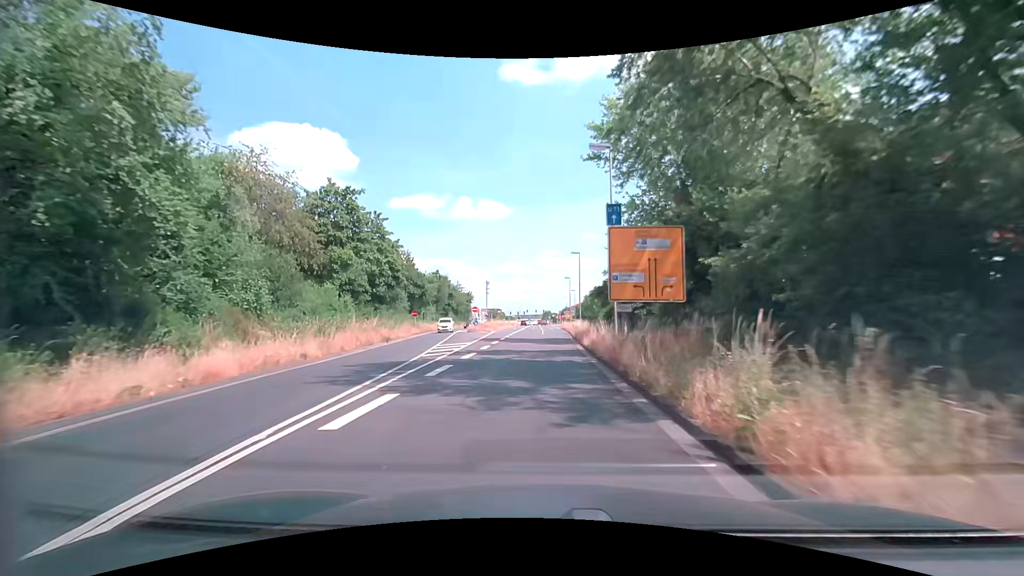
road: primary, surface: asphalt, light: Day
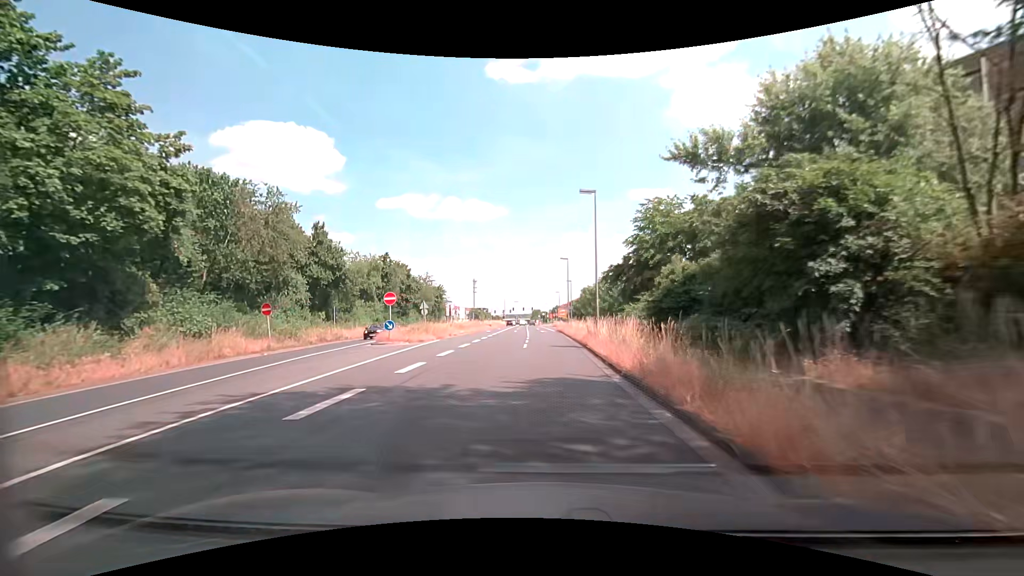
(+0.2, +29.4) m; +1°
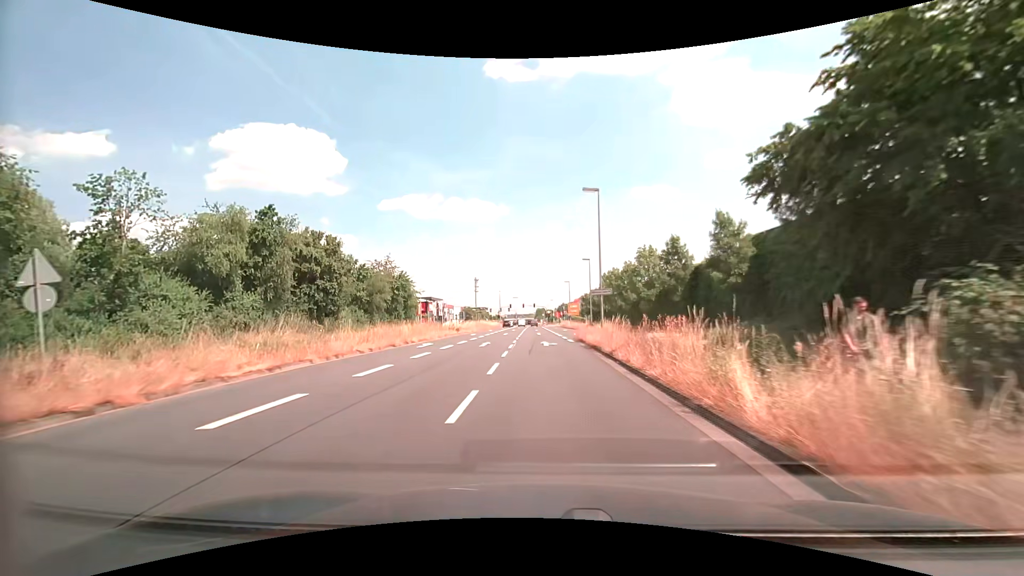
(+0.1, +36.3) m; -1°
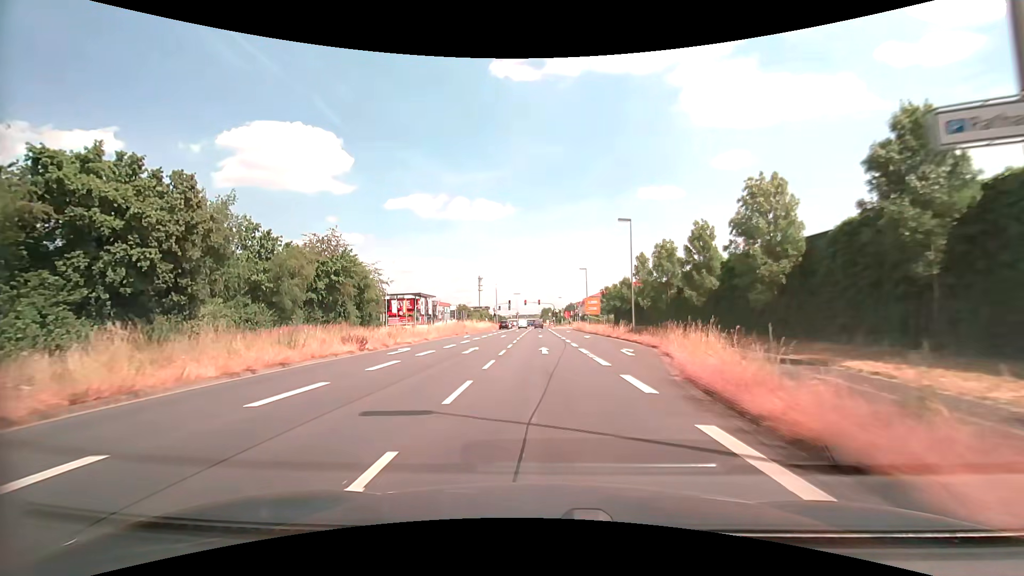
(-0.2, +28.3) m; -1°
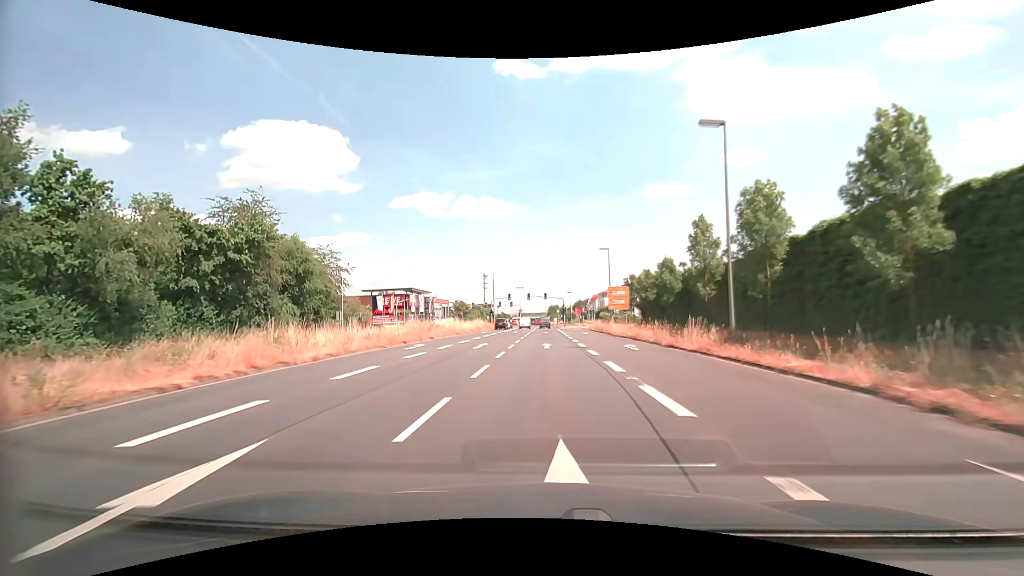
(0.0, +20.5) m; 0°
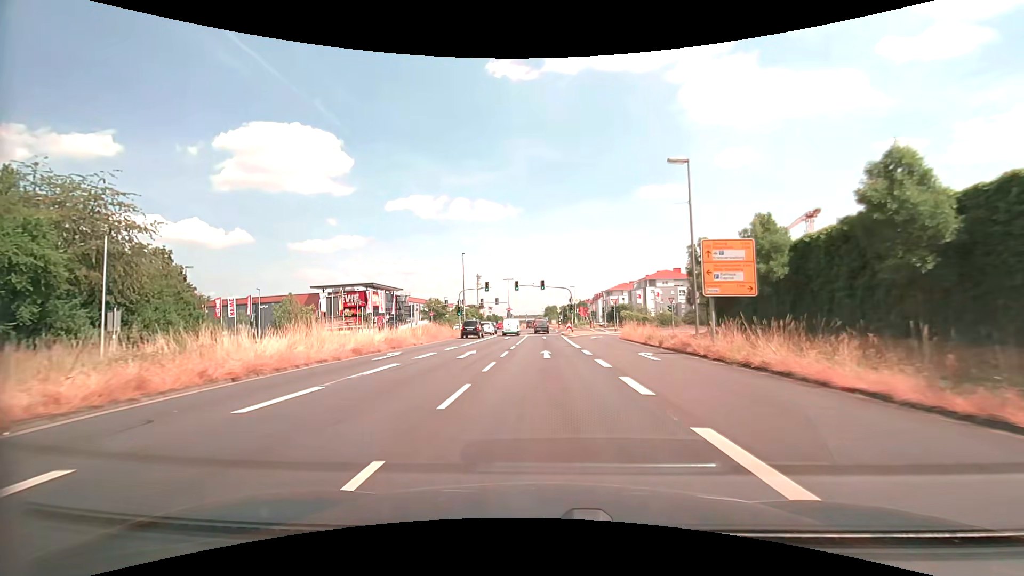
(-0.1, +33.6) m; 0°
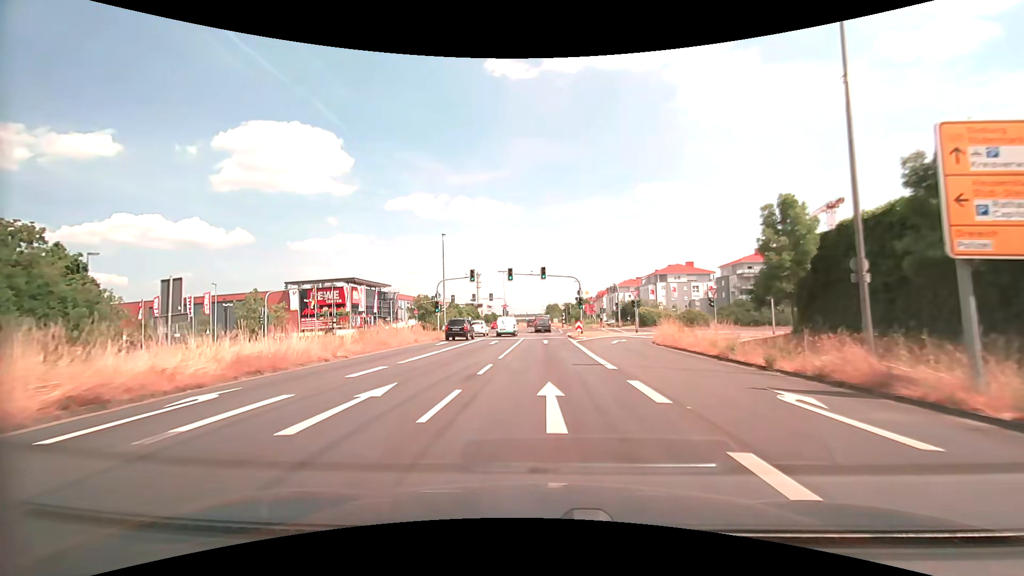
(0.0, +13.3) m; 0°
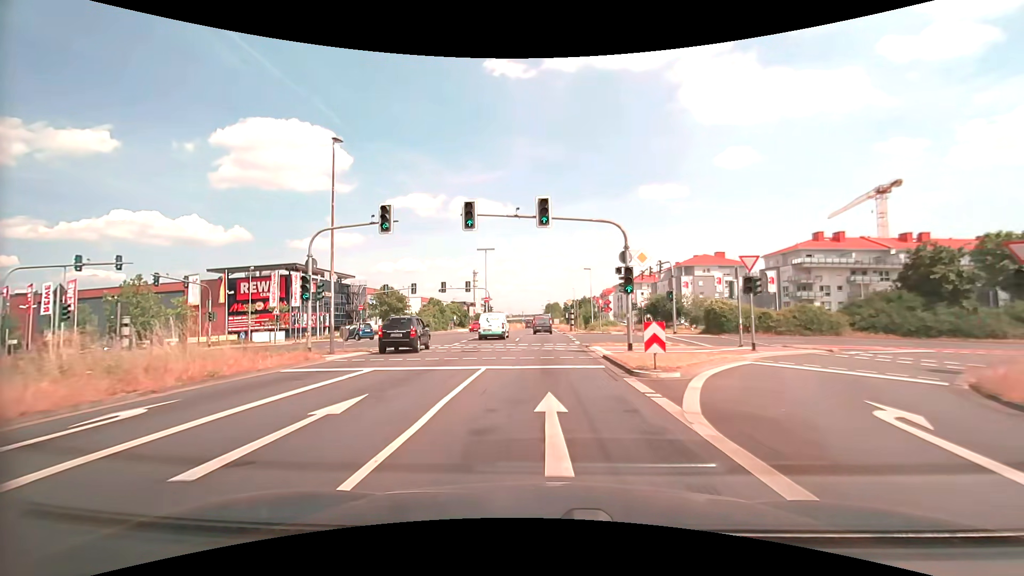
(0.0, +26.8) m; 0°
(0, +10) (0, +20) (0, +30) (0, +40) (0, +50) (0, +60) (0, +70) (0, +80) (0, +90) (0, +100) m
